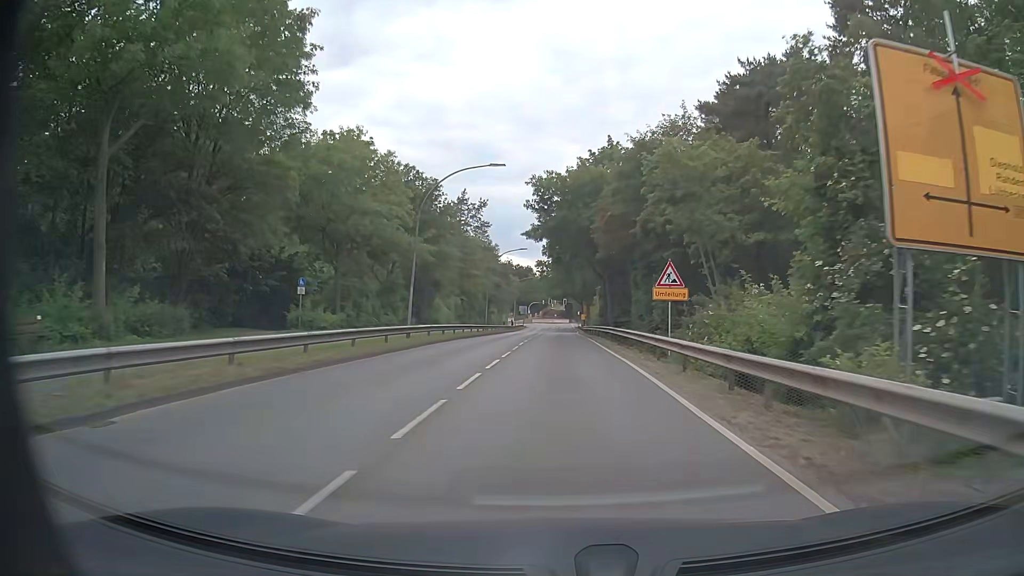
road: unclassified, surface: asphalt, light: Day
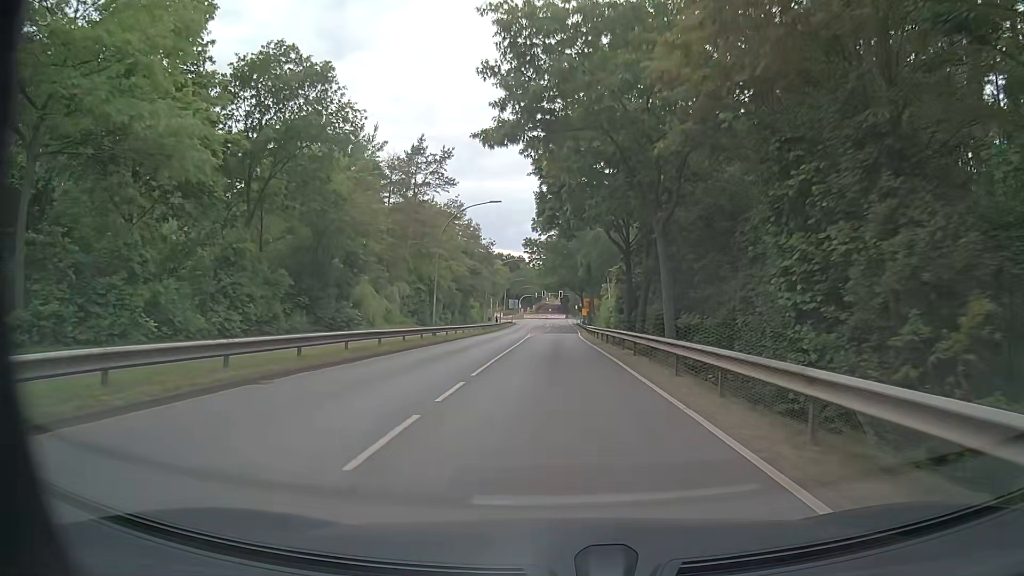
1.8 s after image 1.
(+0.1, +24.1) m; 0°
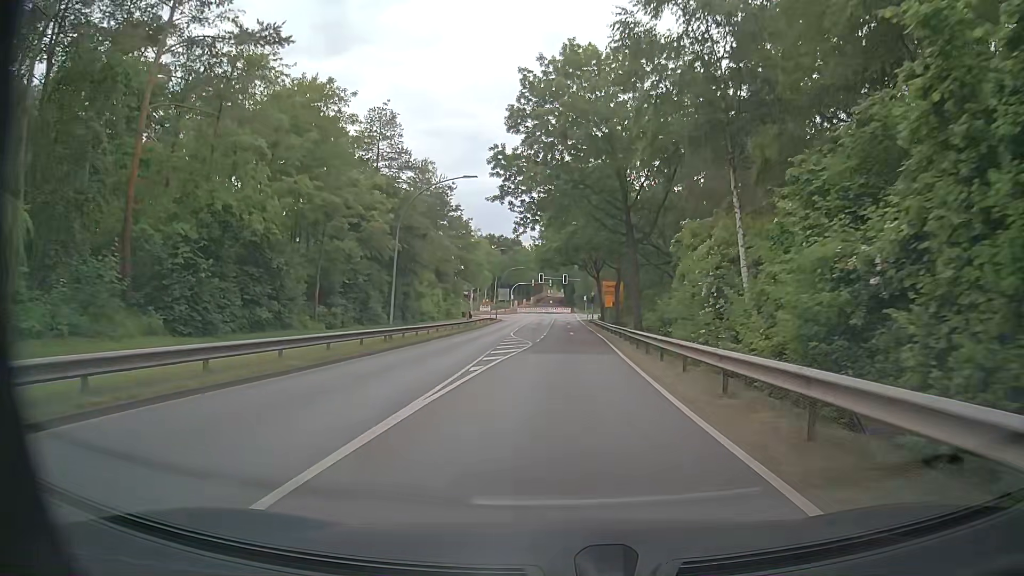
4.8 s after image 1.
(-0.1, +40.3) m; 0°
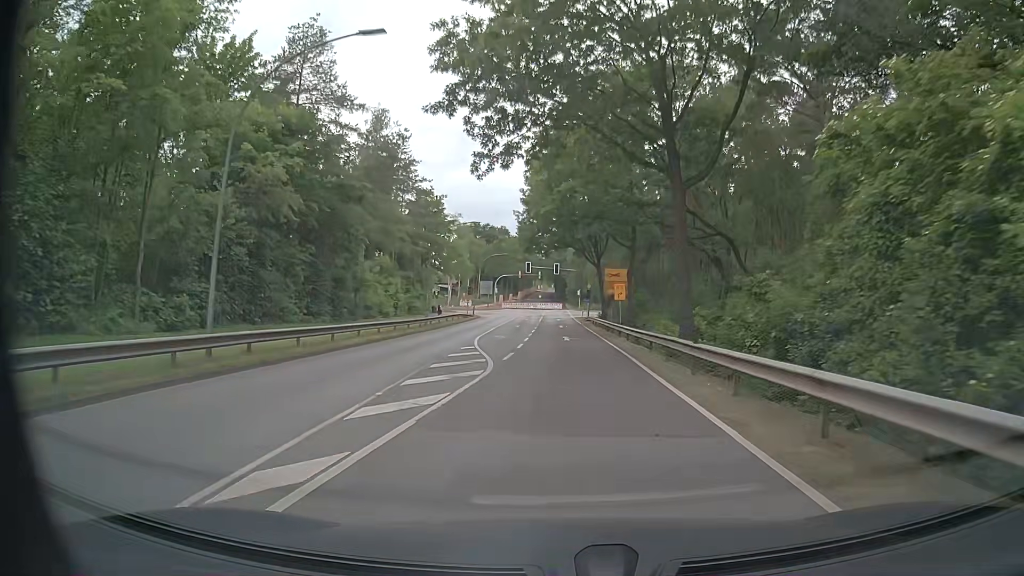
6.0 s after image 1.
(+0.2, +16.0) m; +1°
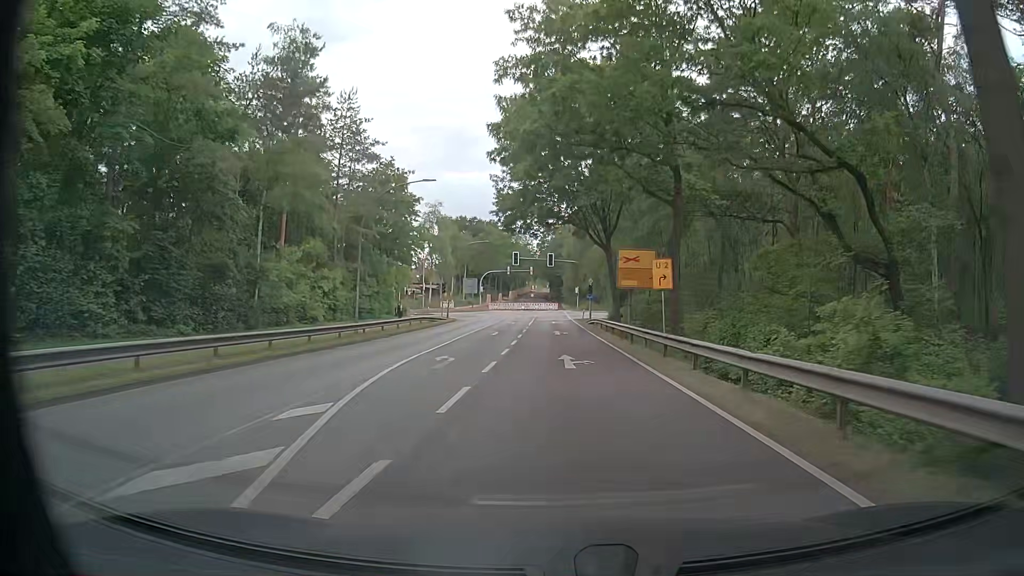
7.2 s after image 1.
(+0.2, +16.0) m; 0°
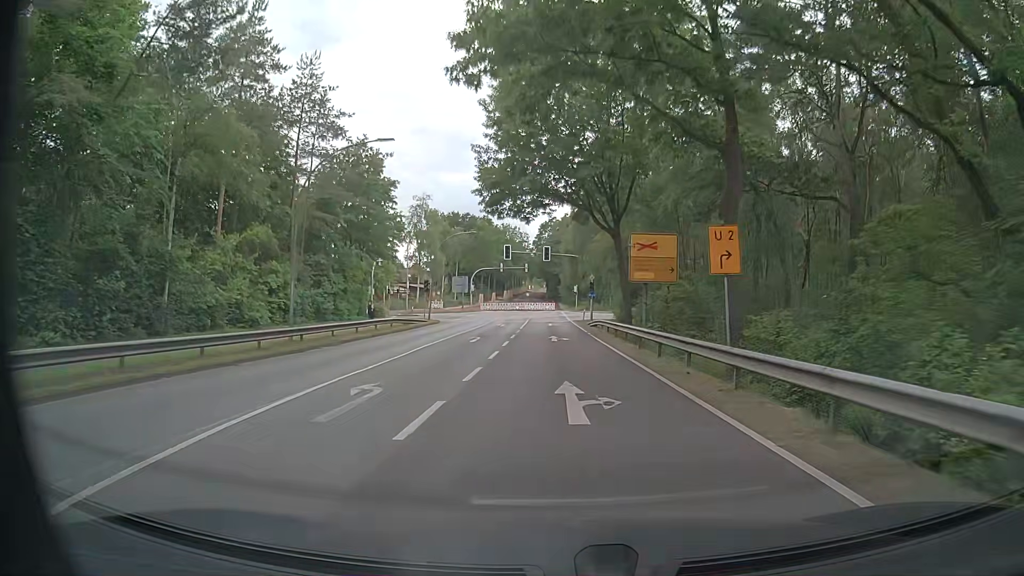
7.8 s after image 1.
(+0.1, +8.0) m; 0°
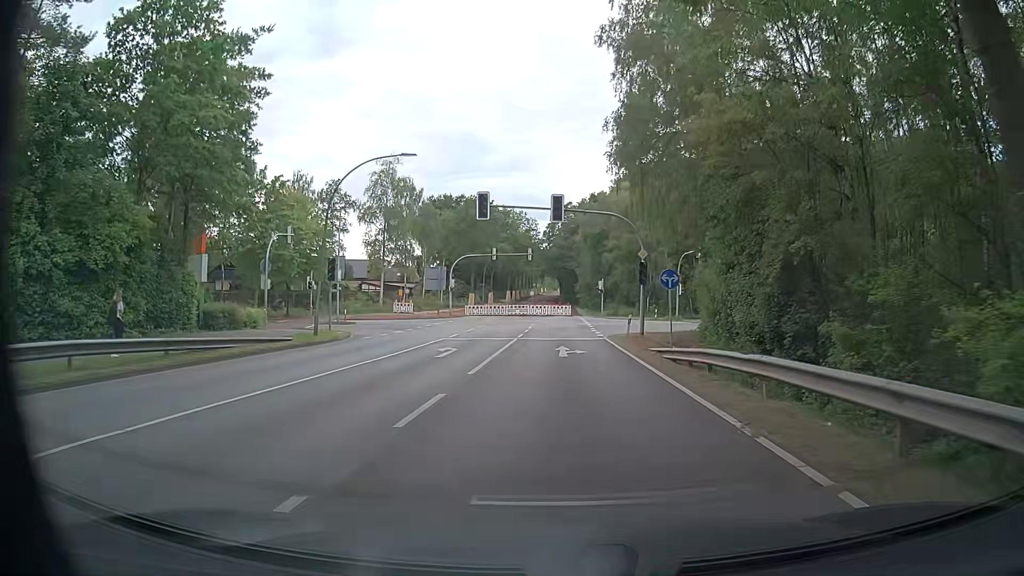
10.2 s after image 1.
(+0.1, +29.3) m; -1°
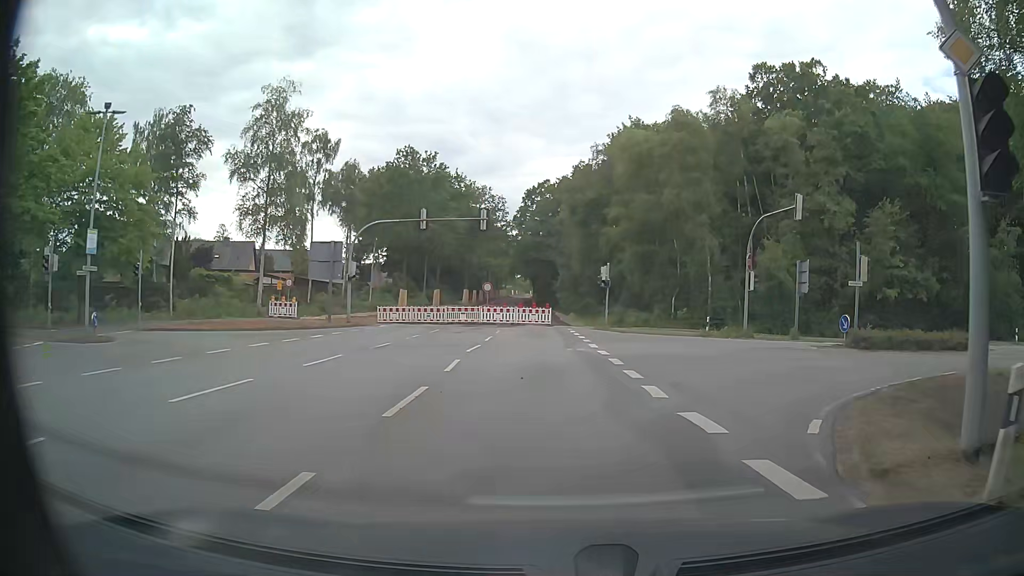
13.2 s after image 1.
(0.0, +27.4) m; +2°
(+2, +10) (+8, +18) (+16, +22) (+26, +24) (+36, +26) (+46, +28) (+56, +30) (+65, +32) (+75, +34) (+85, +35) m
